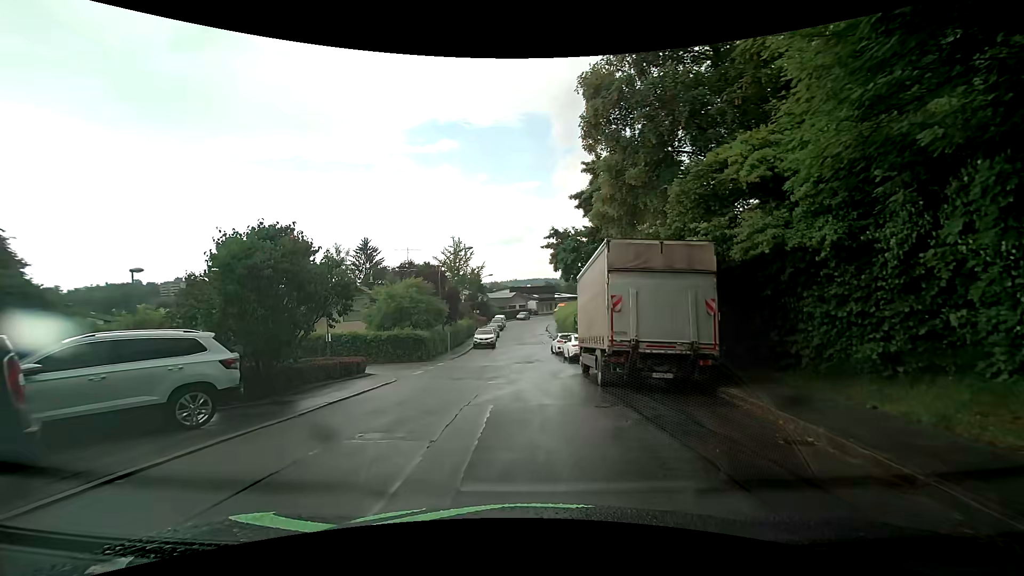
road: residential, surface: asphalt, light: Day
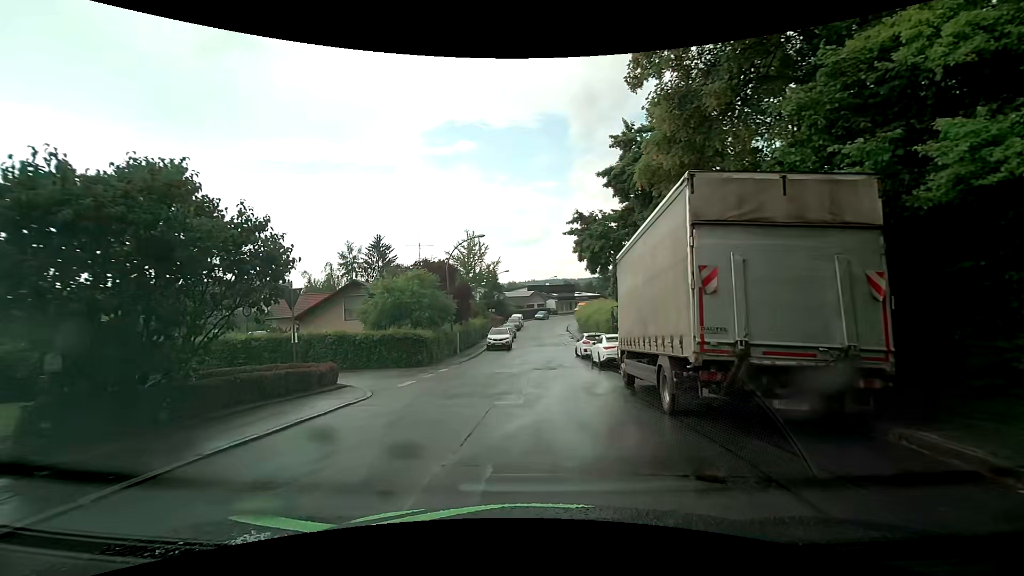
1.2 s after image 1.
(-0.2, +4.9) m; -4°
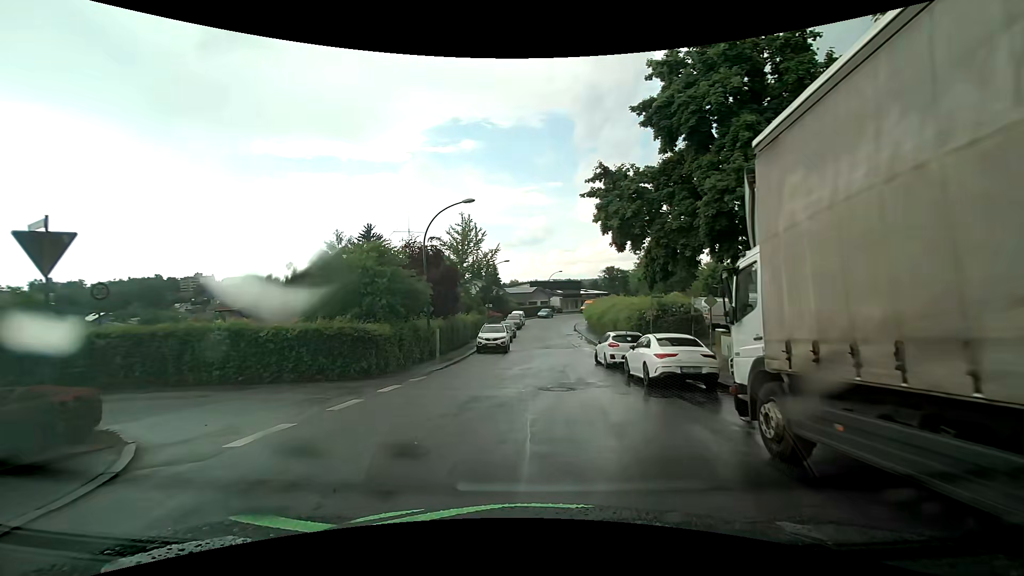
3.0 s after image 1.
(0.0, +8.6) m; +1°
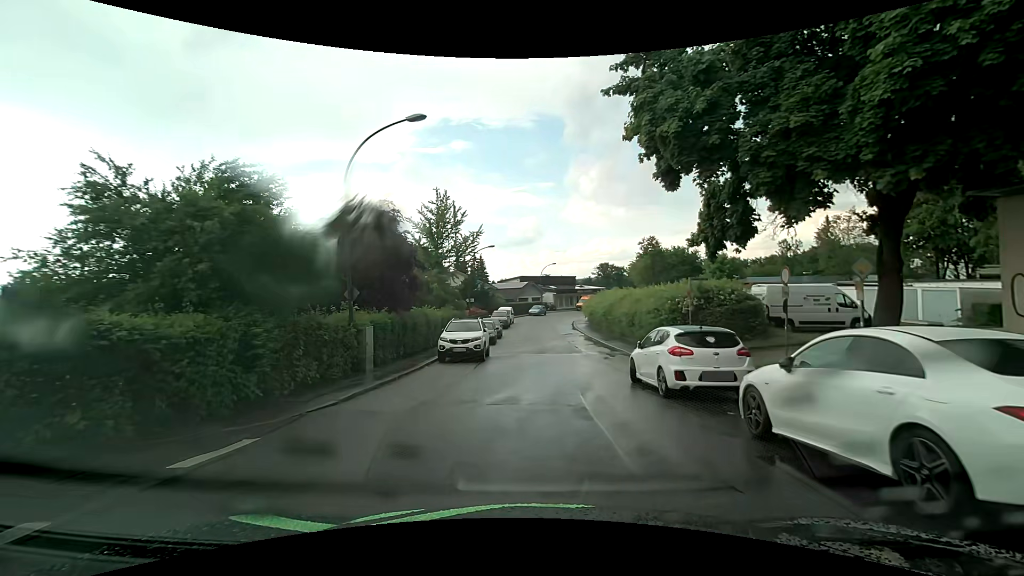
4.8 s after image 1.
(0.0, +9.9) m; +2°
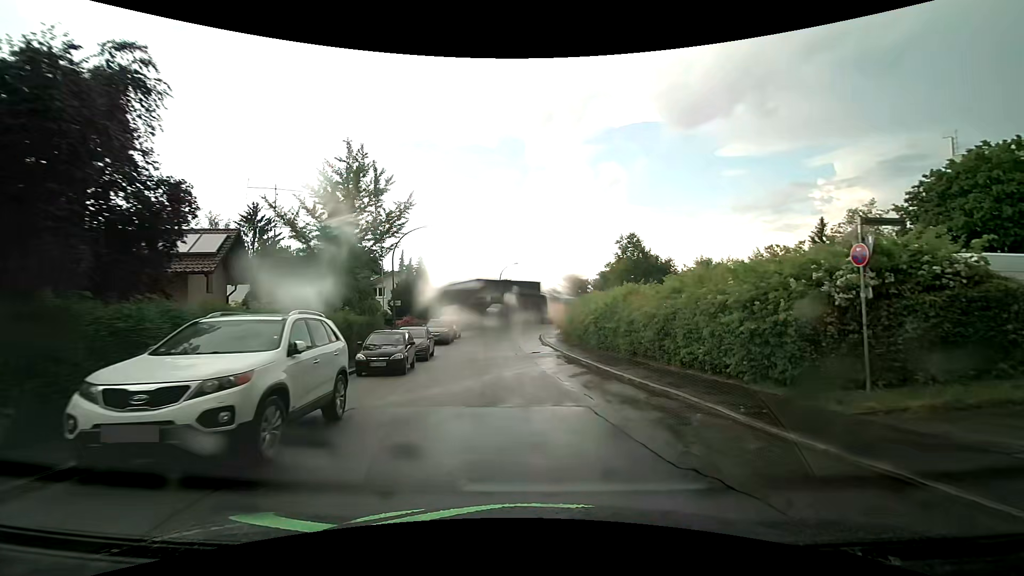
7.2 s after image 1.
(+0.1, +14.6) m; +3°
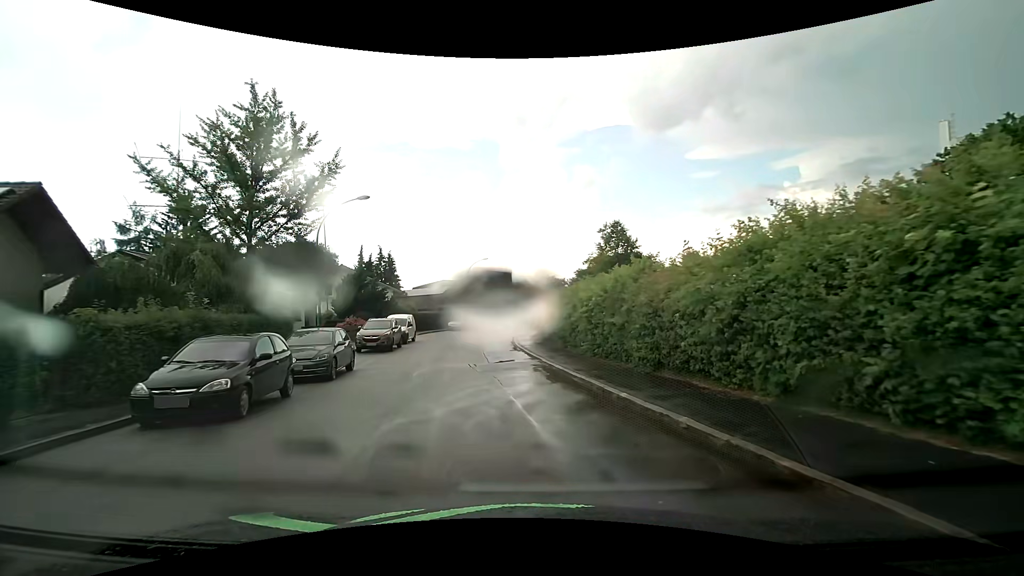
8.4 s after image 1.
(+0.4, +7.8) m; +4°
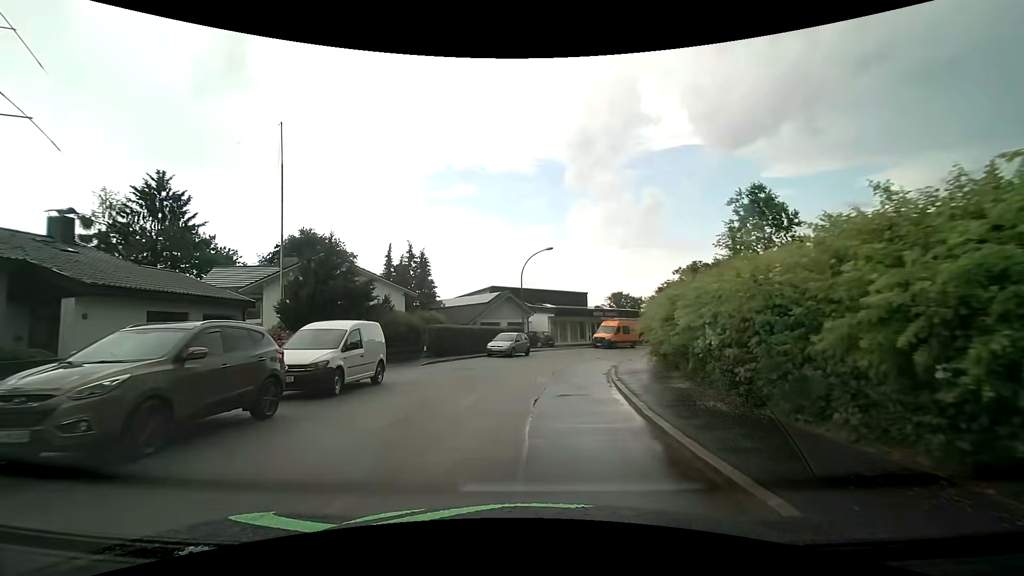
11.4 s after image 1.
(-1.6, +20.0) m; -8°
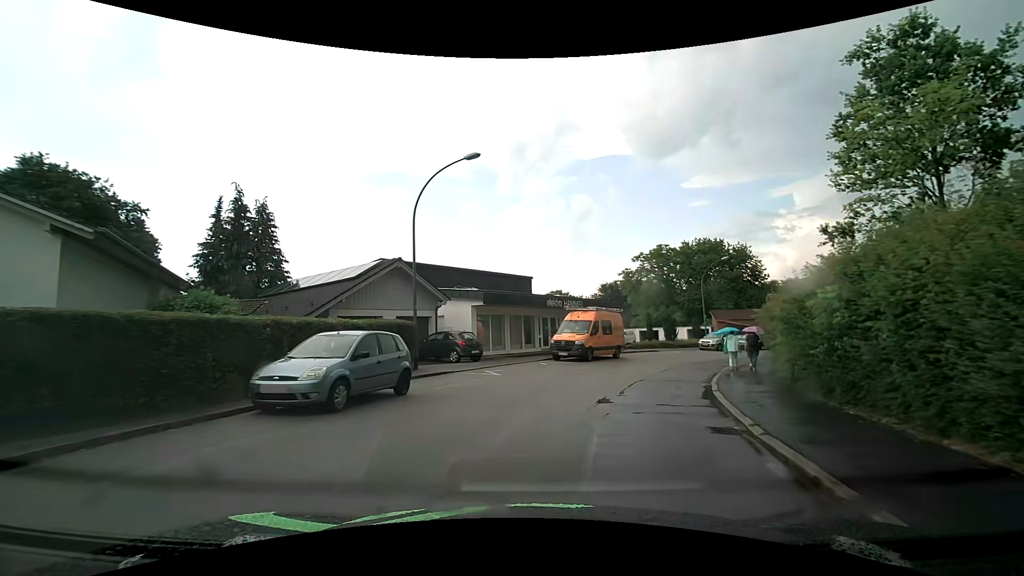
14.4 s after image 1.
(+0.7, +20.8) m; +7°
(+1, +10) (+4, +19) (+9, +28) (+15, +36) (+22, +43) (+31, +48) (+41, +51) (+51, +52) (+60, +52) (+70, +50) m
